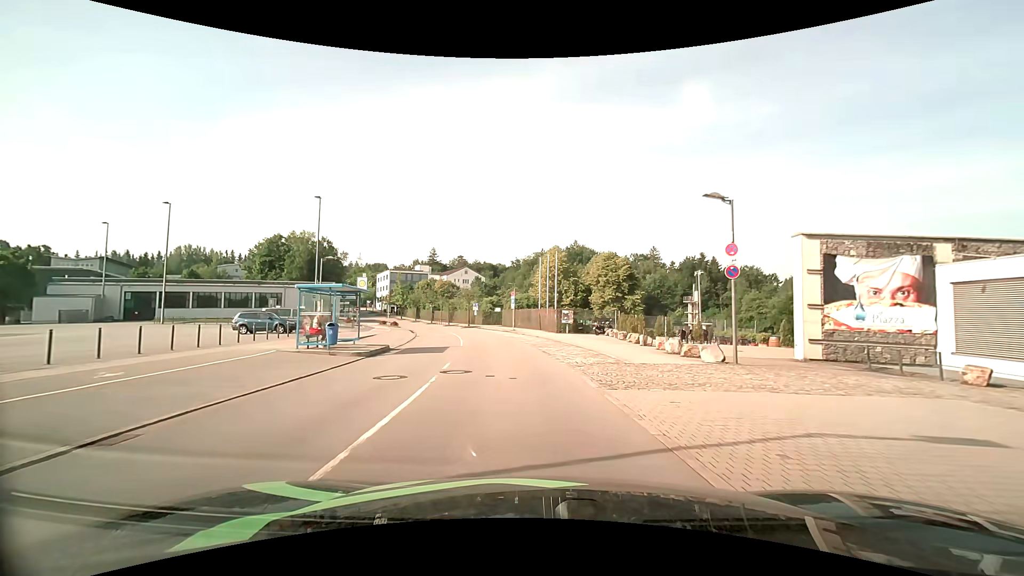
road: residential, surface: asphalt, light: Day
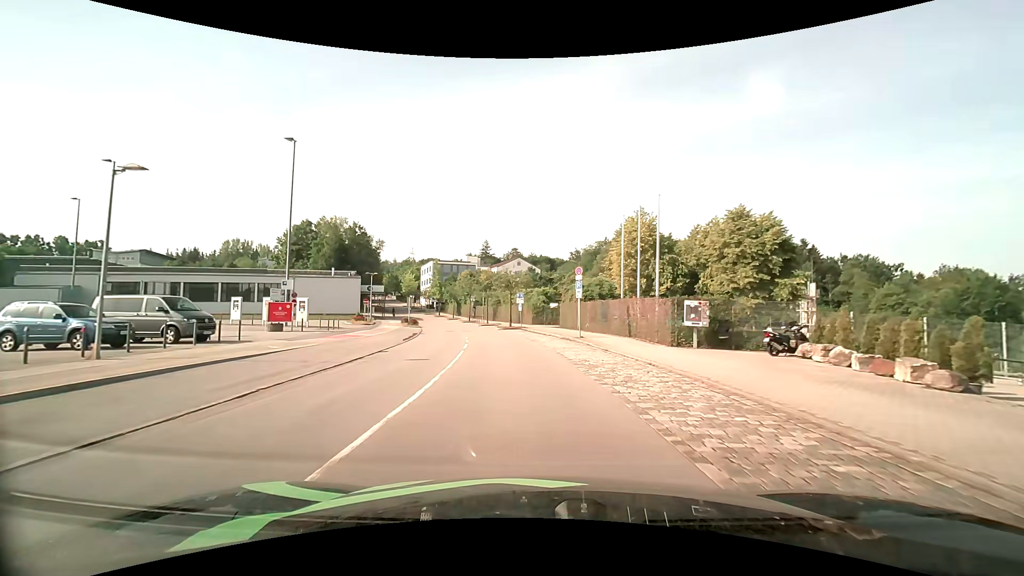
(-1.5, +21.4) m; -7°
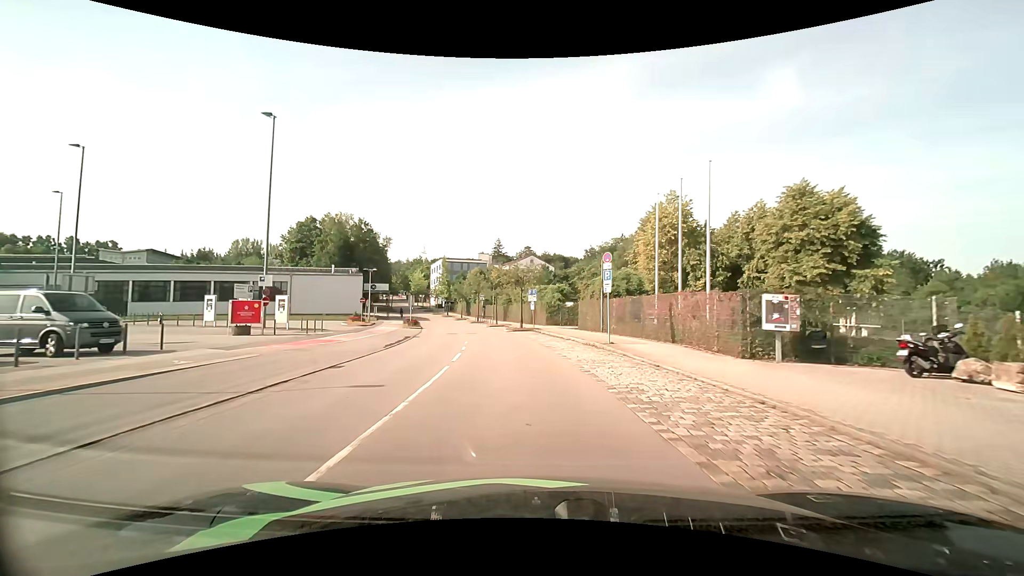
(-0.1, +5.8) m; -1°
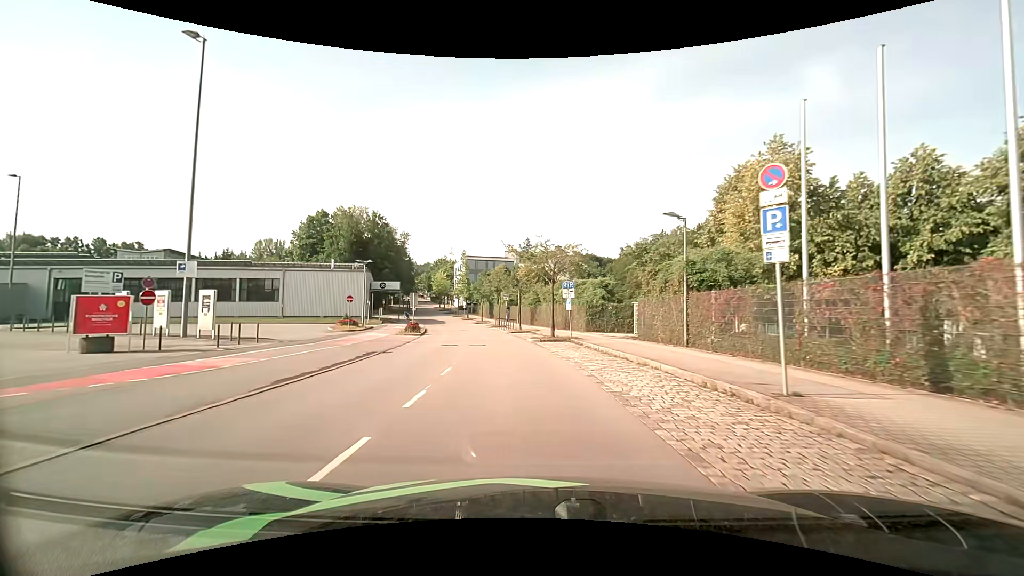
(-0.4, +12.0) m; -4°
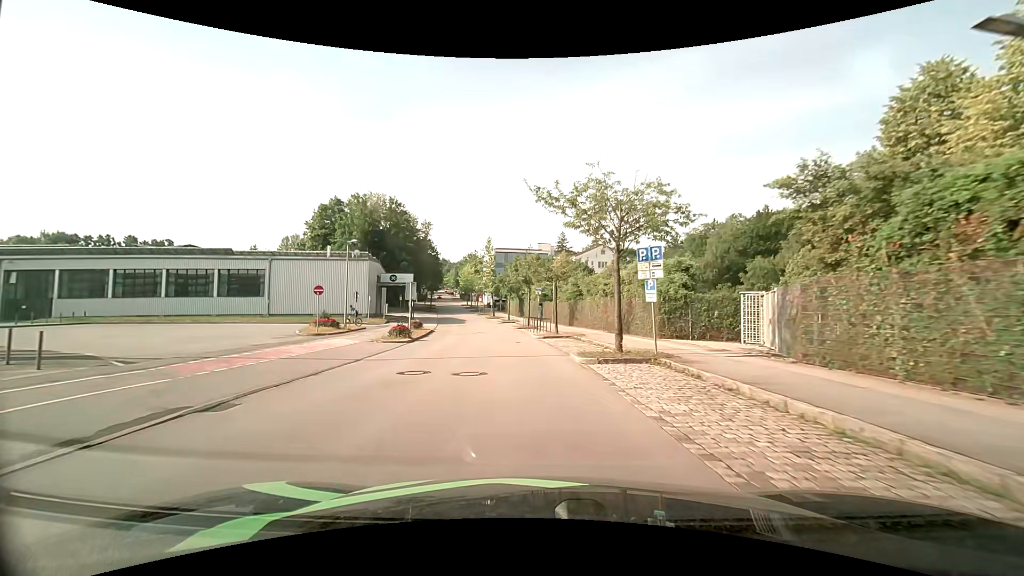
(-0.4, +12.5) m; -4°
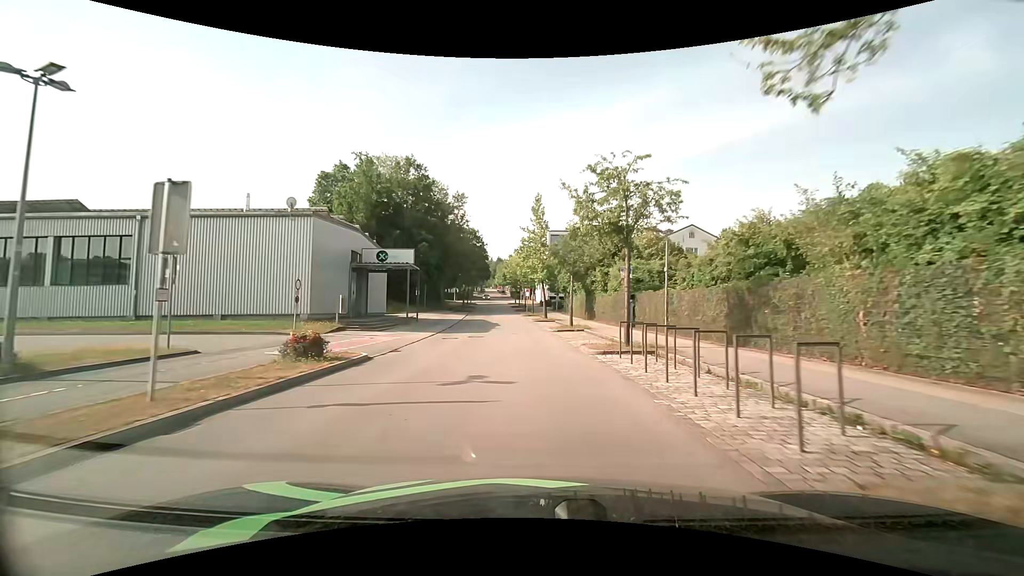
(-1.7, +26.0) m; -7°
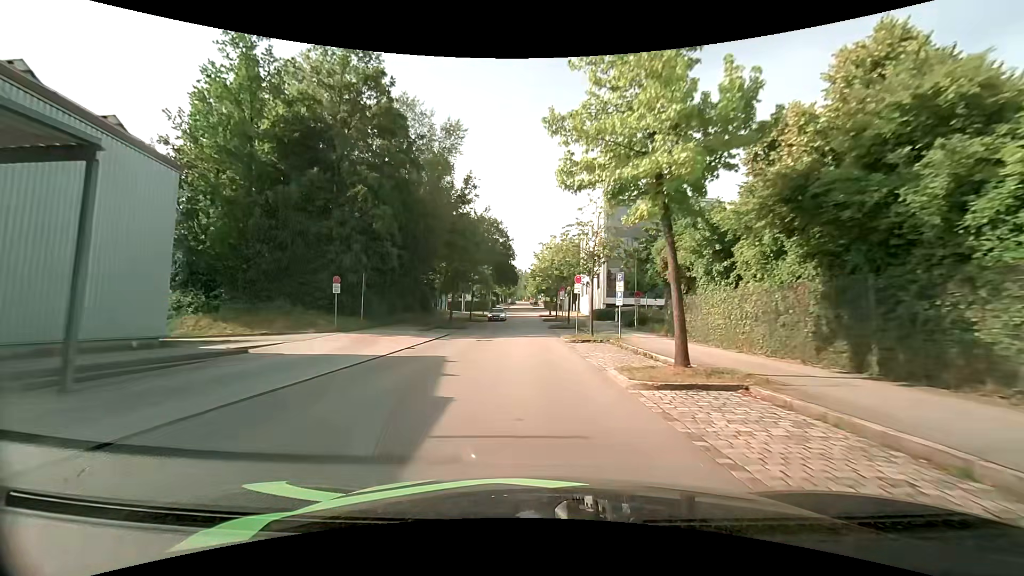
(-1.4, +34.4) m; -4°
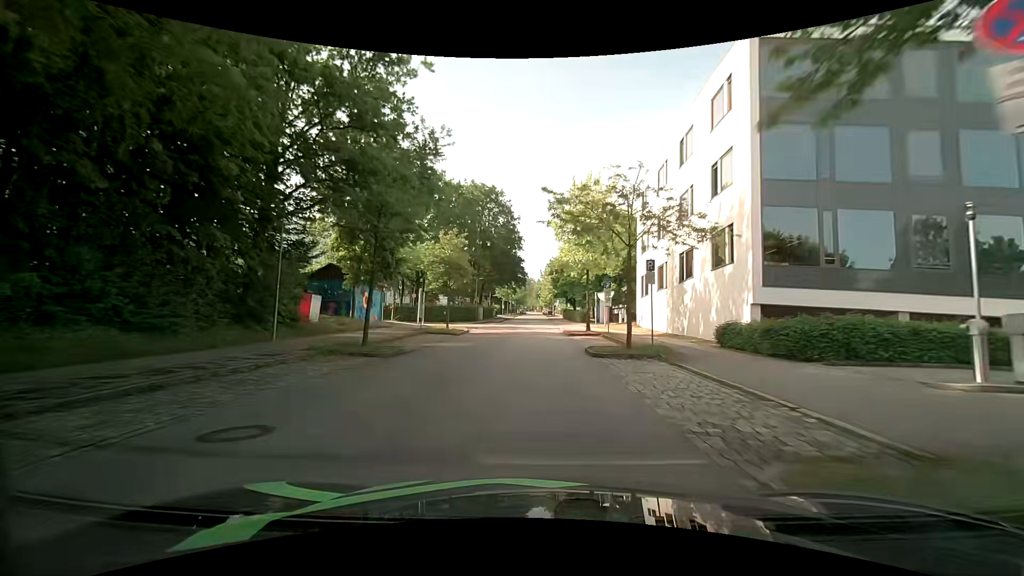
(-0.5, +35.5) m; -1°
(0, +10) (0, +20) (0, +30) (0, +40) (0, +50) (0, +60) (-1, +70) (-1, +80) (-1, +90) (-1, +100) m
